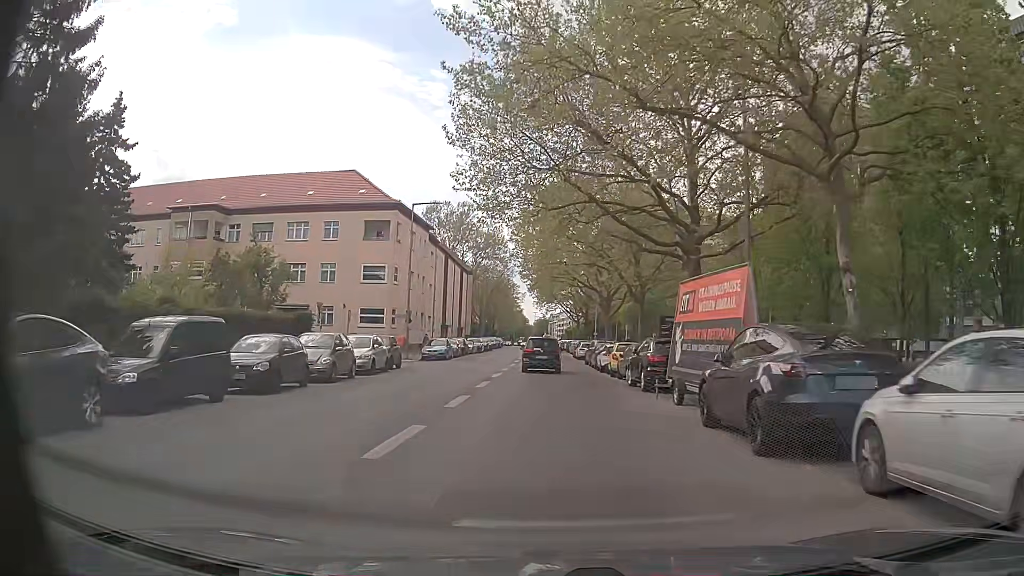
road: tertiary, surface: asphalt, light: Day
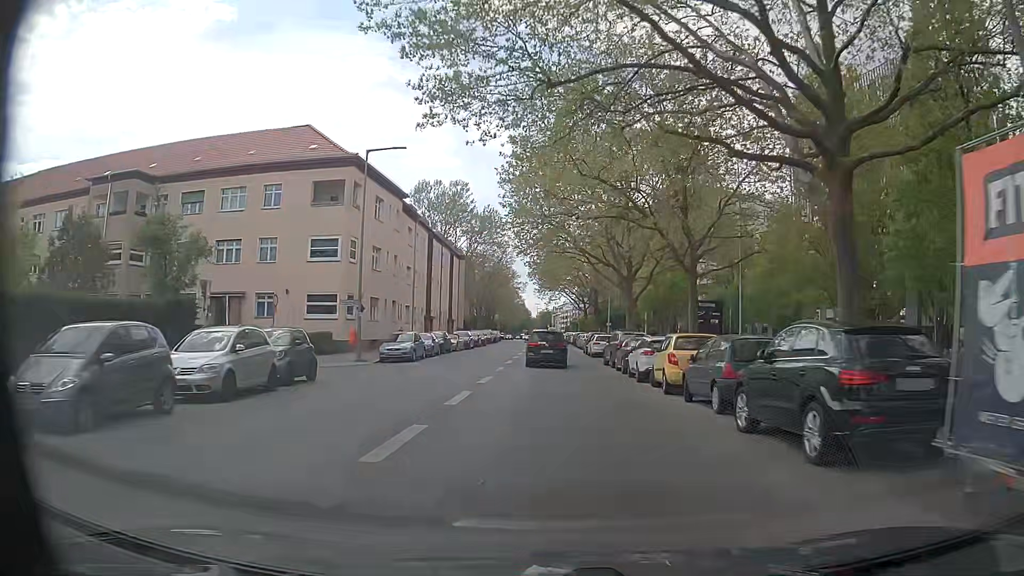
(+0.1, +12.8) m; 0°
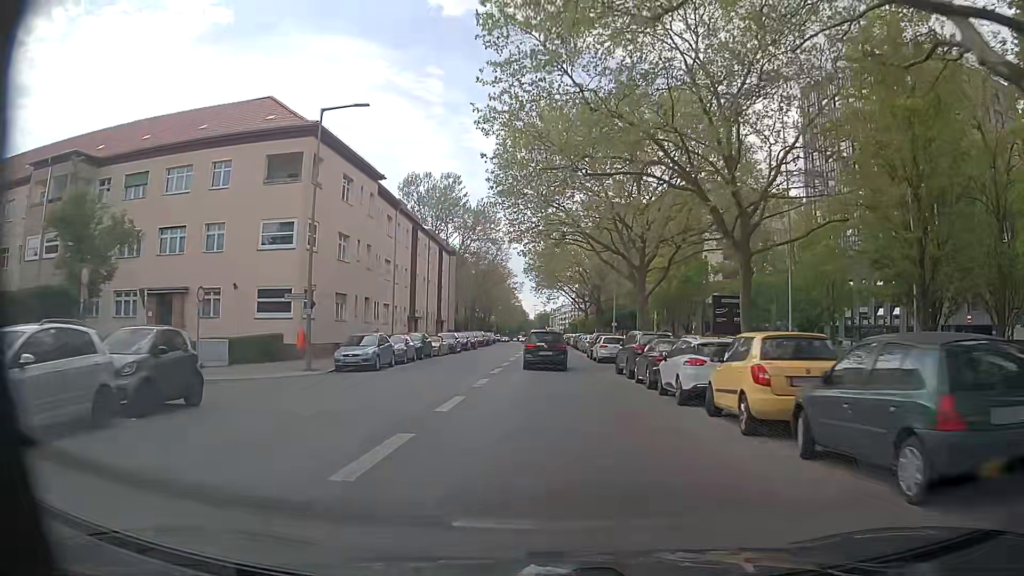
(0.0, +7.1) m; 0°
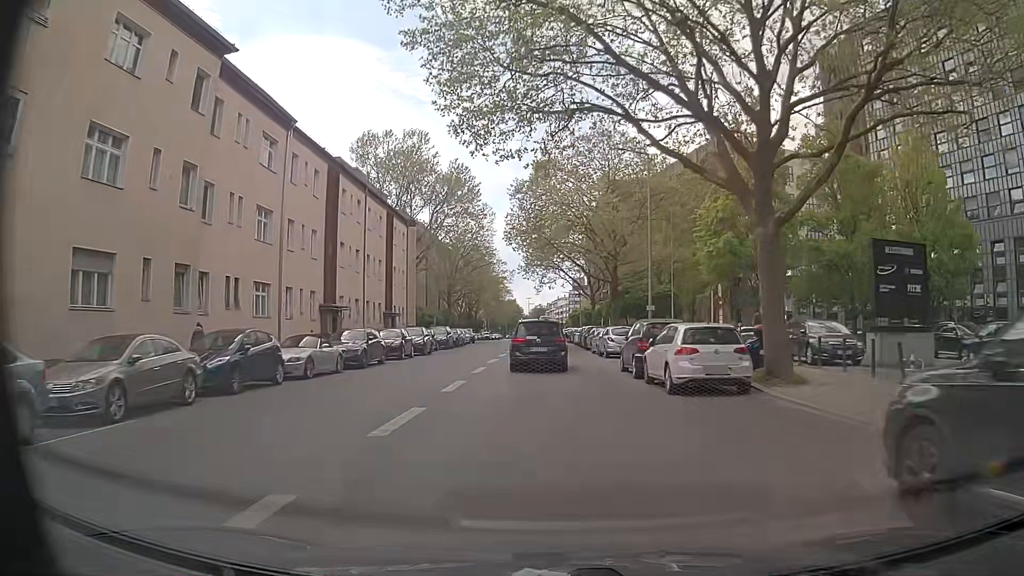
(+0.2, +22.2) m; 0°
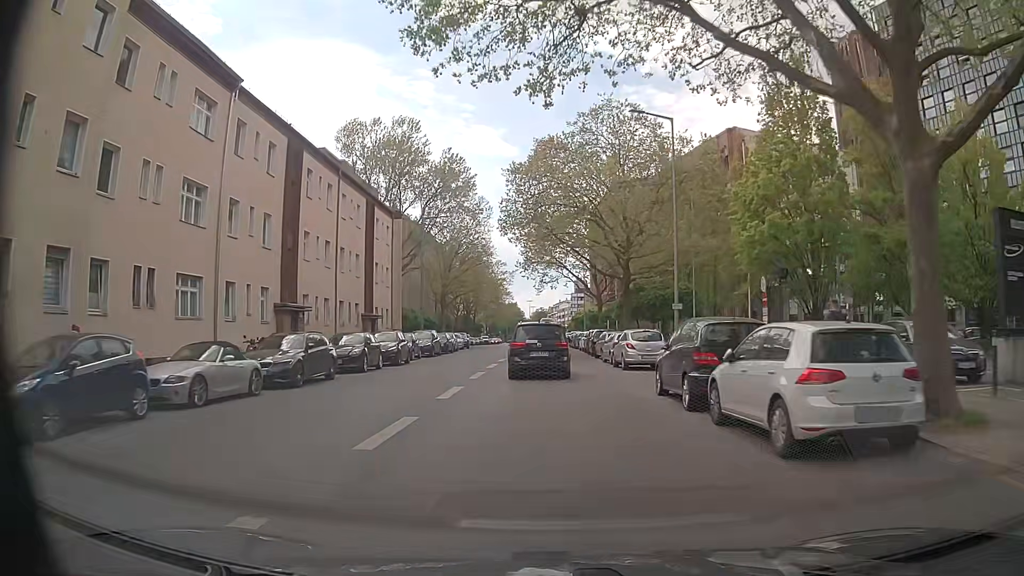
(+0.1, +6.6) m; 0°
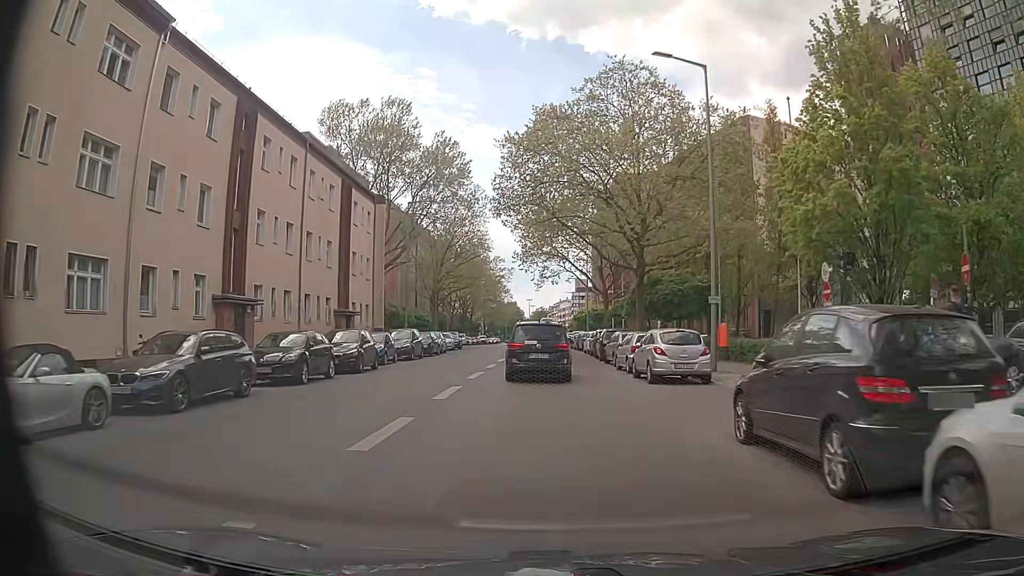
(0.0, +6.1) m; 0°
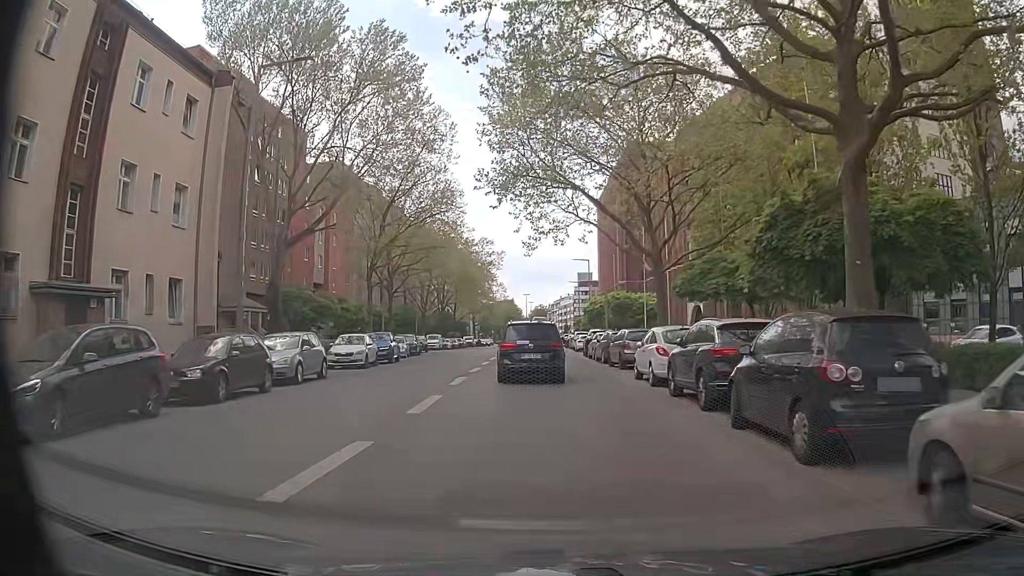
(+0.2, +26.2) m; 0°
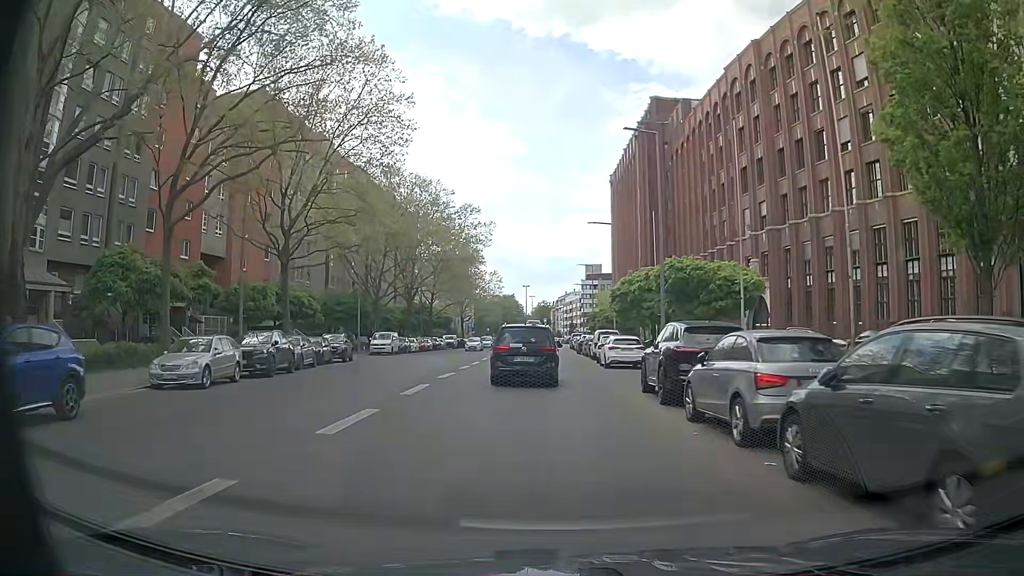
(+0.1, +26.8) m; +1°
(0, +10) (0, +20) (-1, +30) (-1, +40) (-1, +50) (-1, +60) (-1, +70) (-1, +80) (-1, +90) (-1, +100) m
